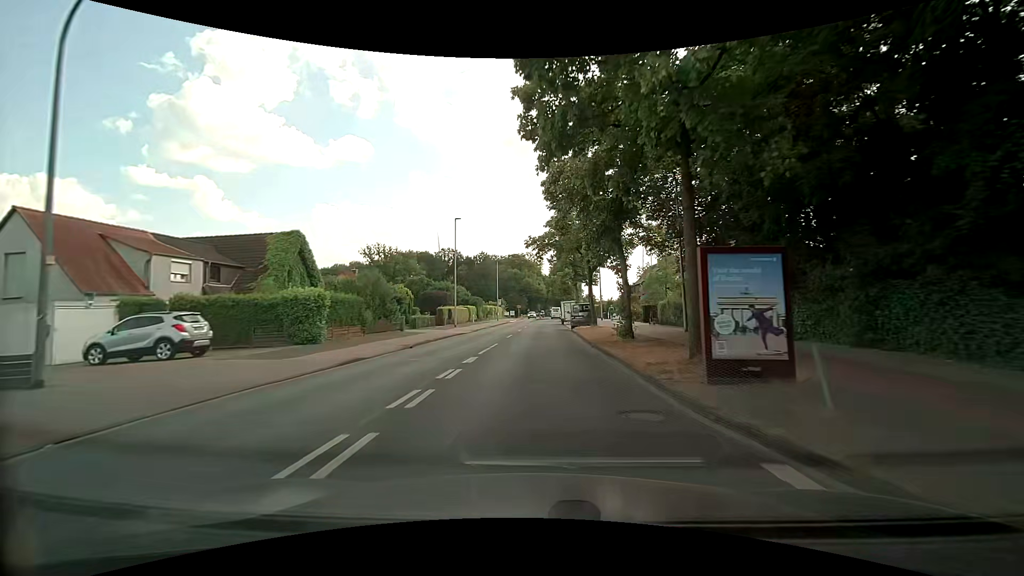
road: secondary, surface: asphalt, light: Day
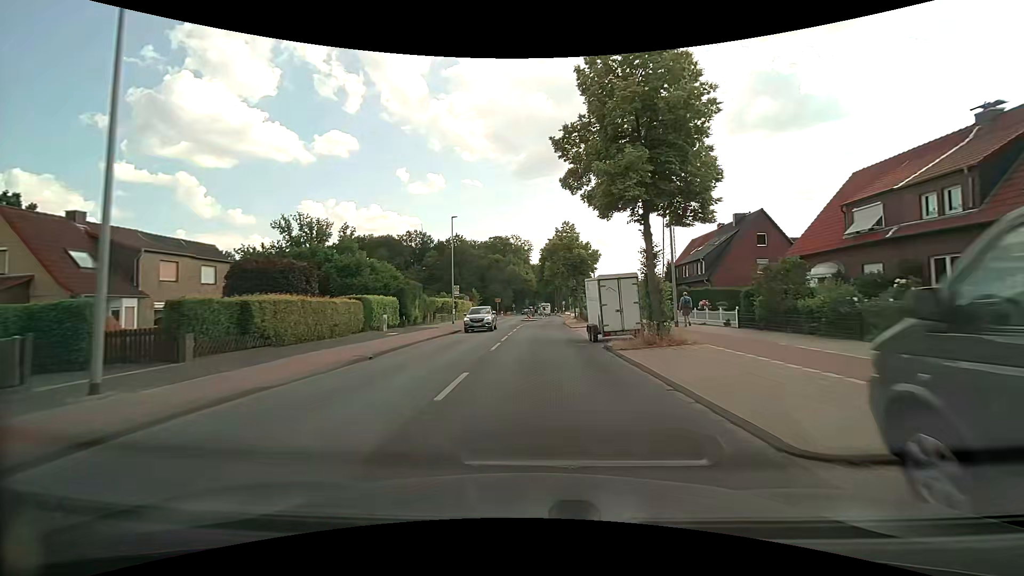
(+0.3, +37.6) m; +1°
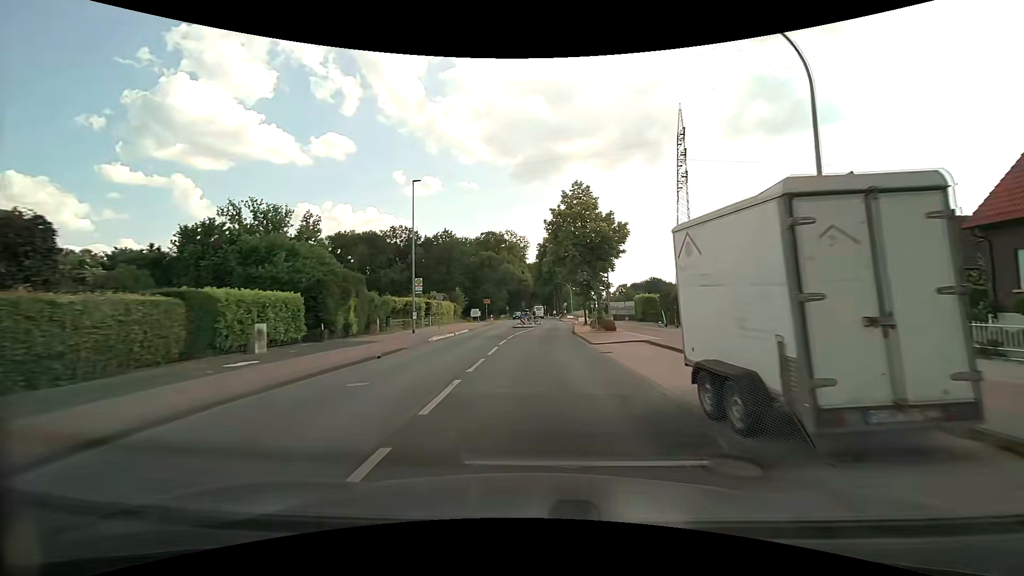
(0.0, +14.4) m; 0°
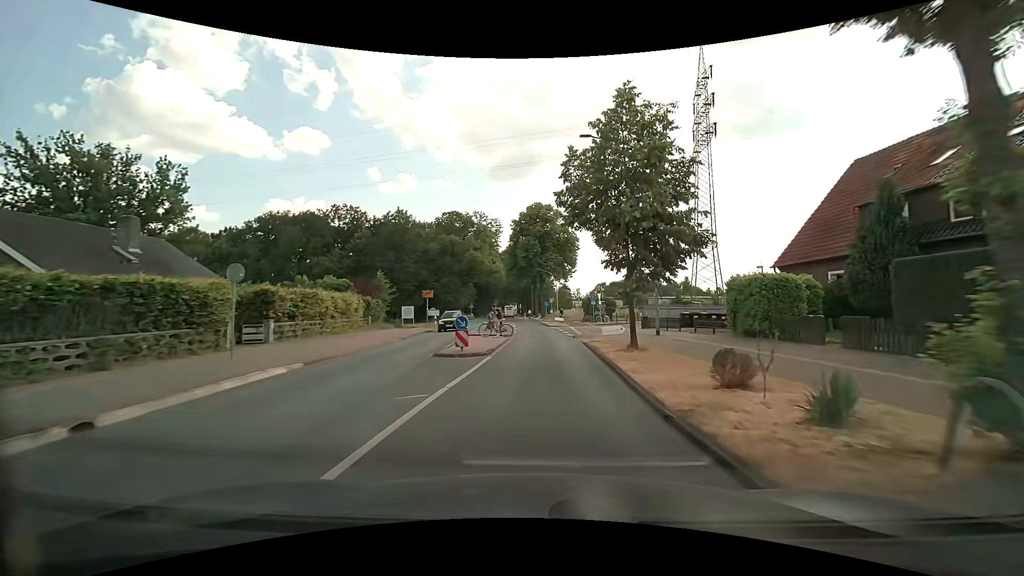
(+0.4, +26.3) m; +3°
(0, +10) (0, +20) (0, +30) (0, +40) (-1, +50) (-2, +60) (-3, +70) (-4, +80) (-5, +90) (-6, +100) m
